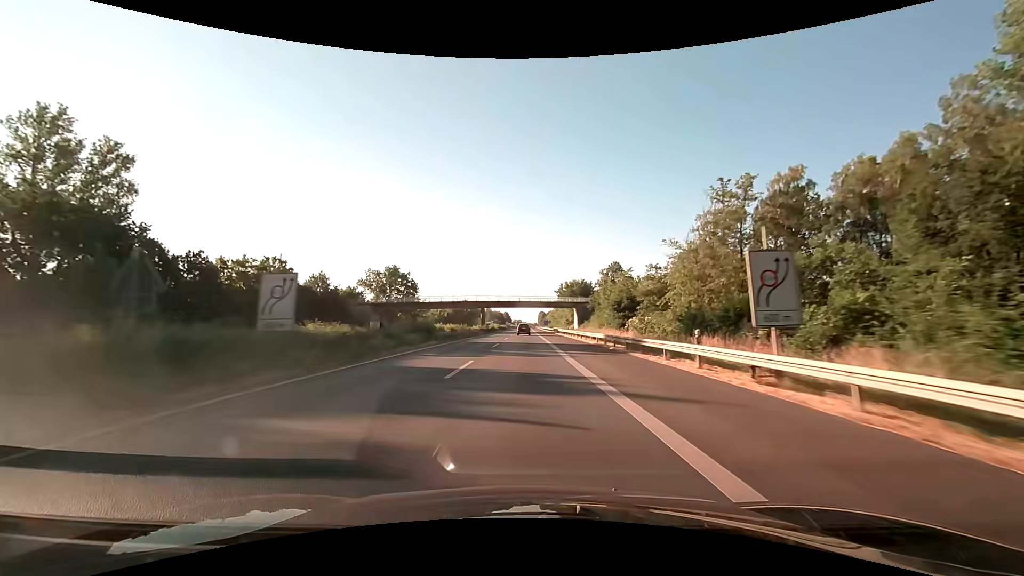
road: motorway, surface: asphalt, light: Day
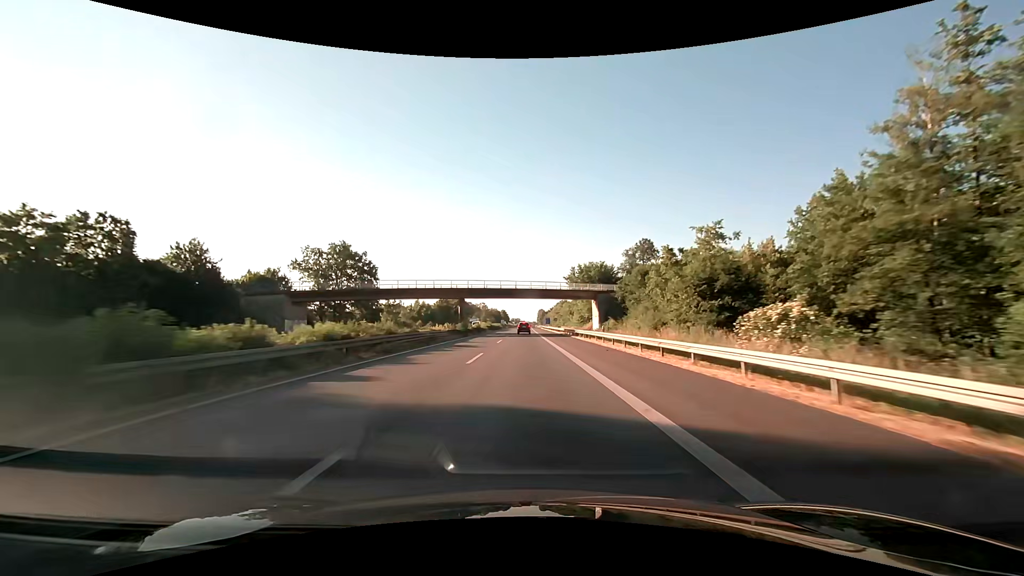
(0.0, +31.4) m; 0°
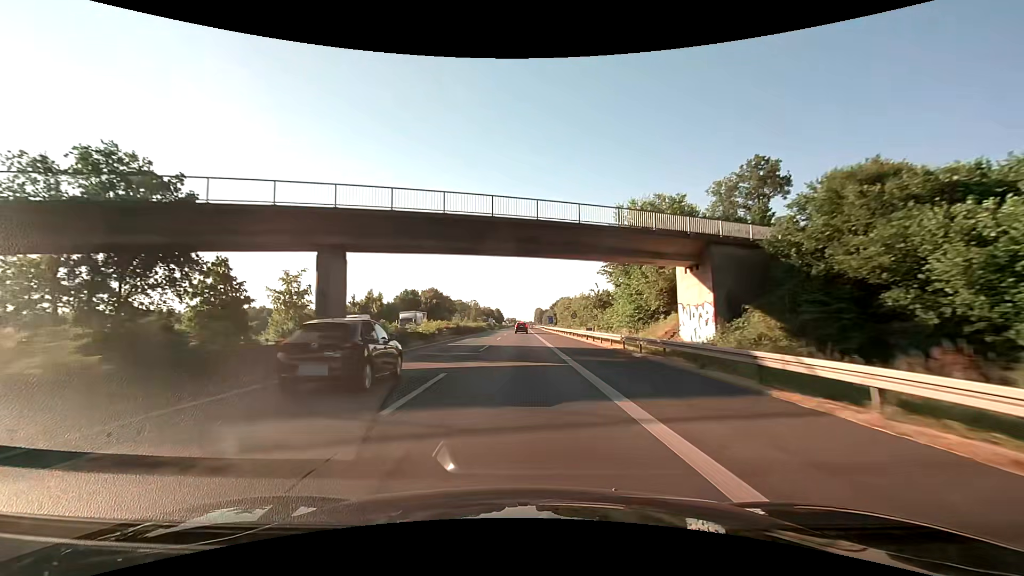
(+0.2, +45.4) m; 0°
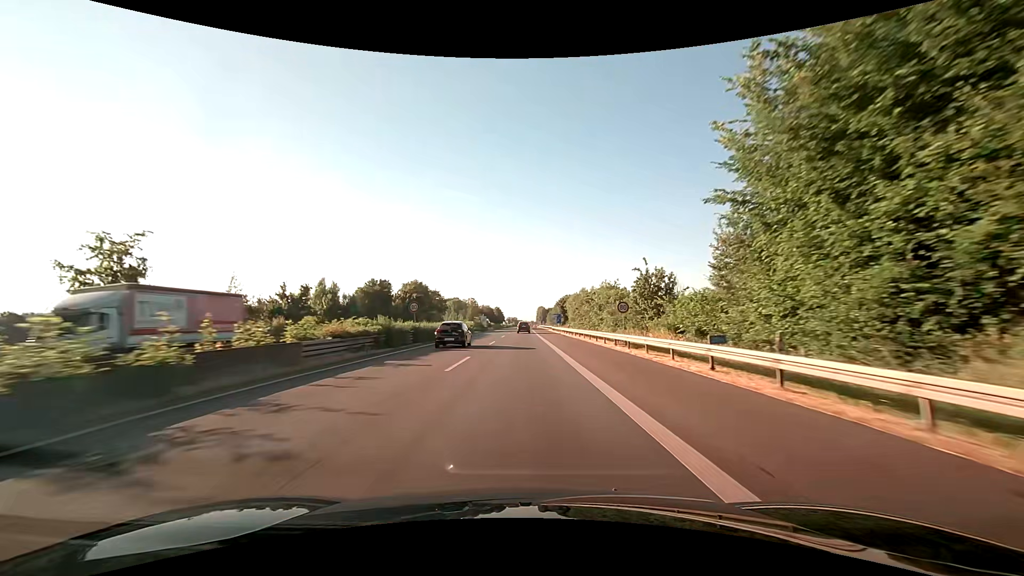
(0.0, +29.0) m; -1°
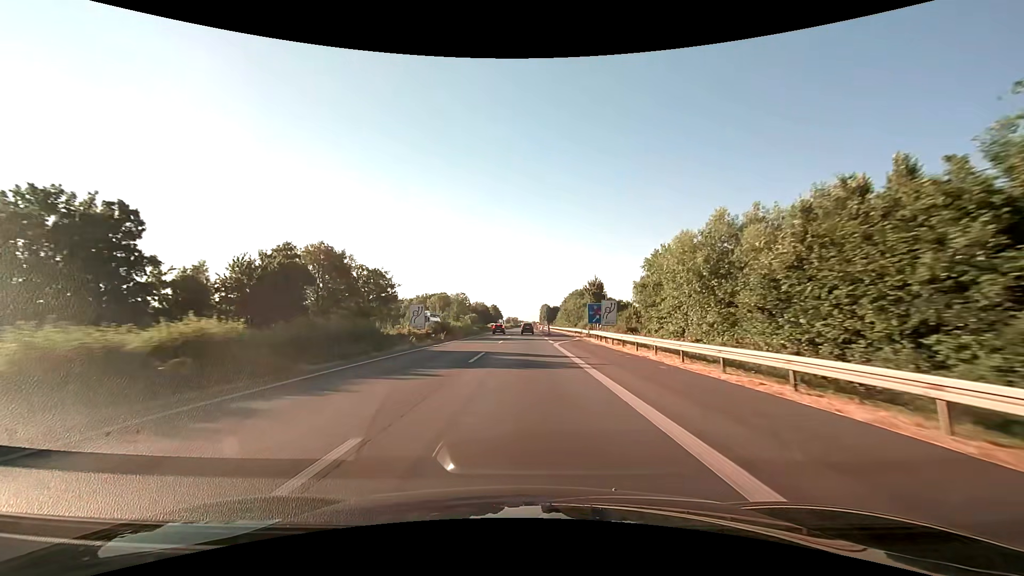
(+0.4, +68.0) m; 0°
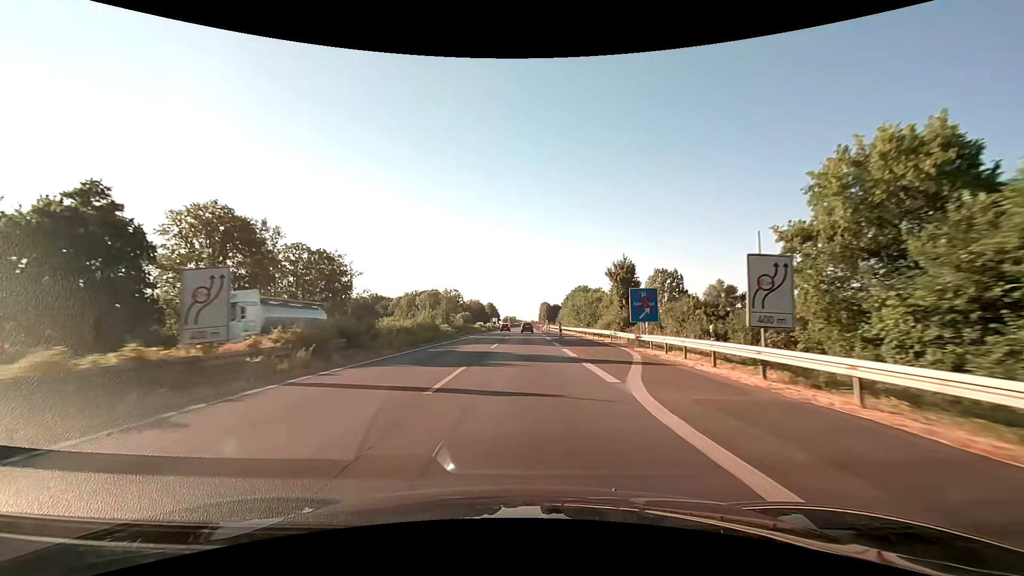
(0.0, +26.0) m; 0°
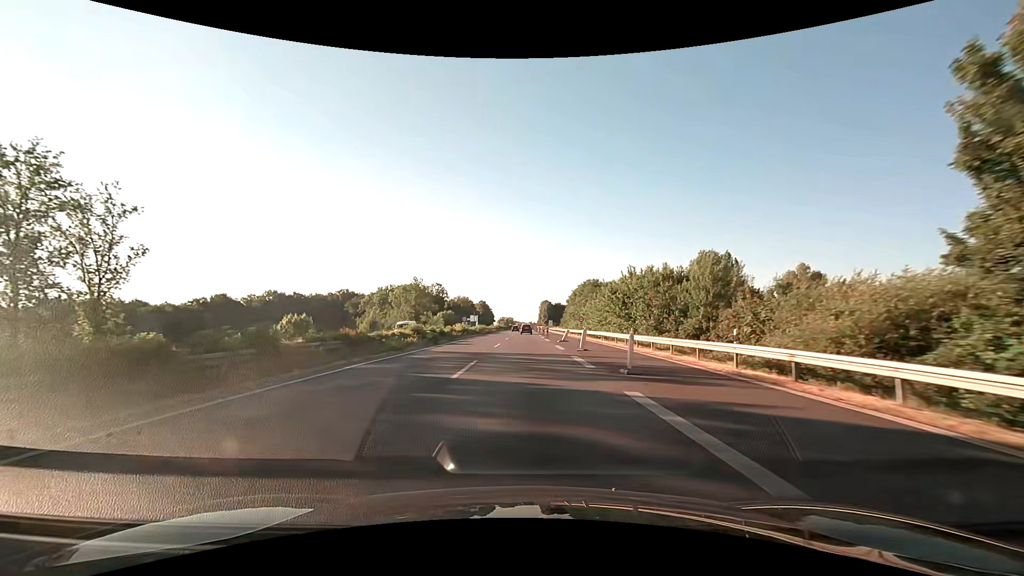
(+0.2, +51.1) m; 0°
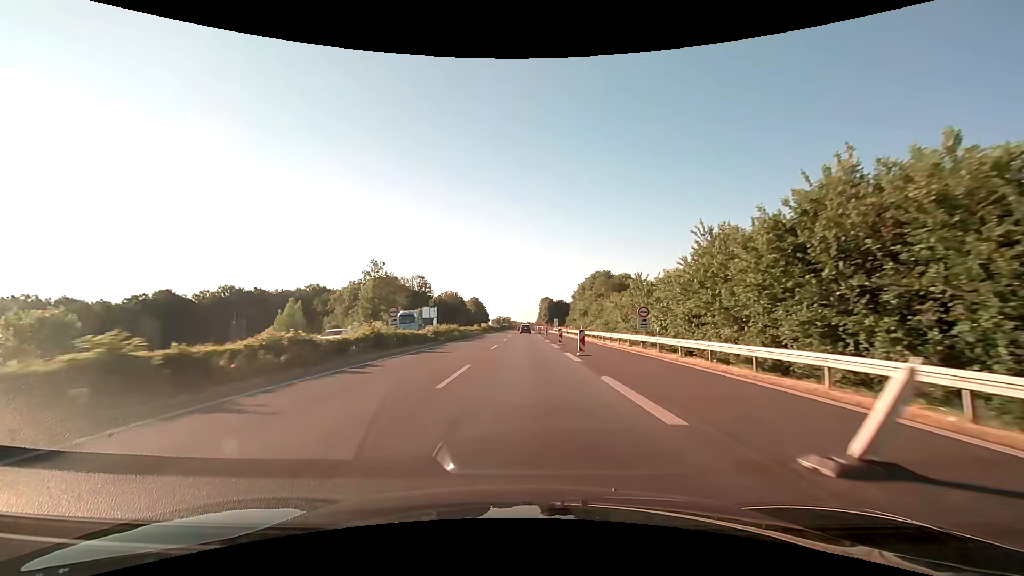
(+0.1, +37.8) m; 0°
(0, +10) (0, +20) (0, +30) (0, +40) (0, +50) (0, +60) (0, +70) (0, +80) (0, +90) (0, +100) m
